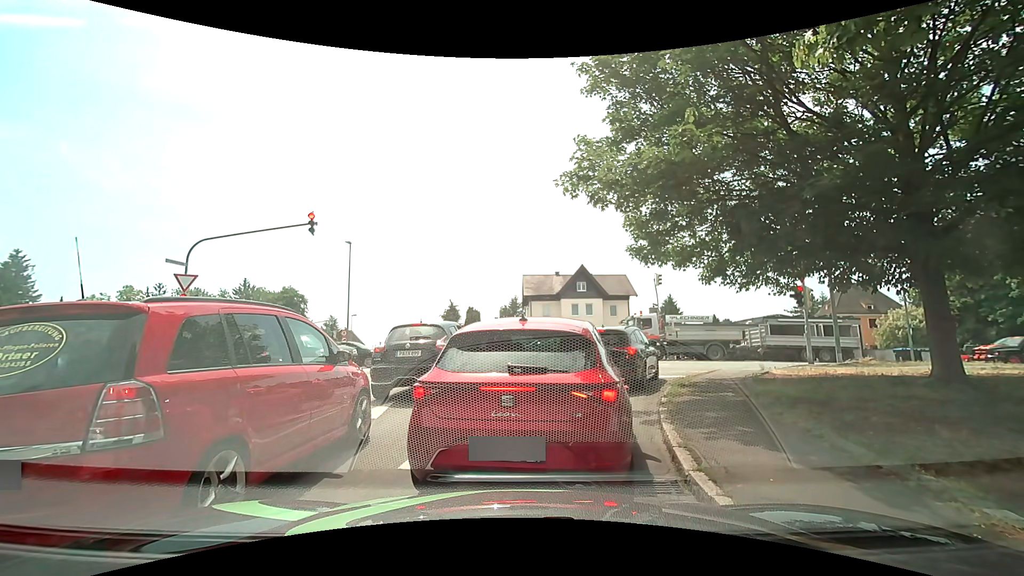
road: residential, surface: asphalt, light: Day
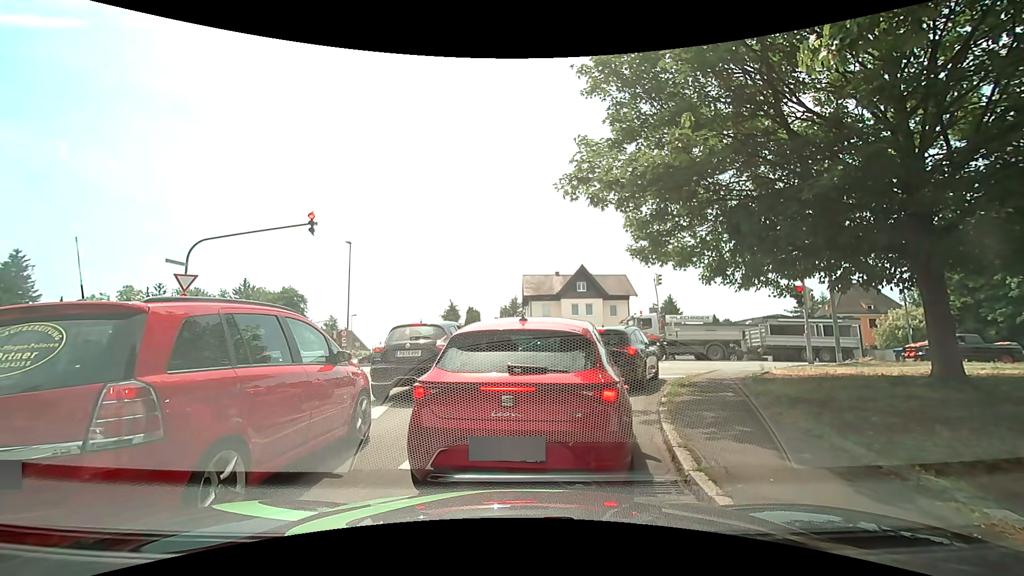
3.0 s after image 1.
(0.0, 0.0) m; 0°
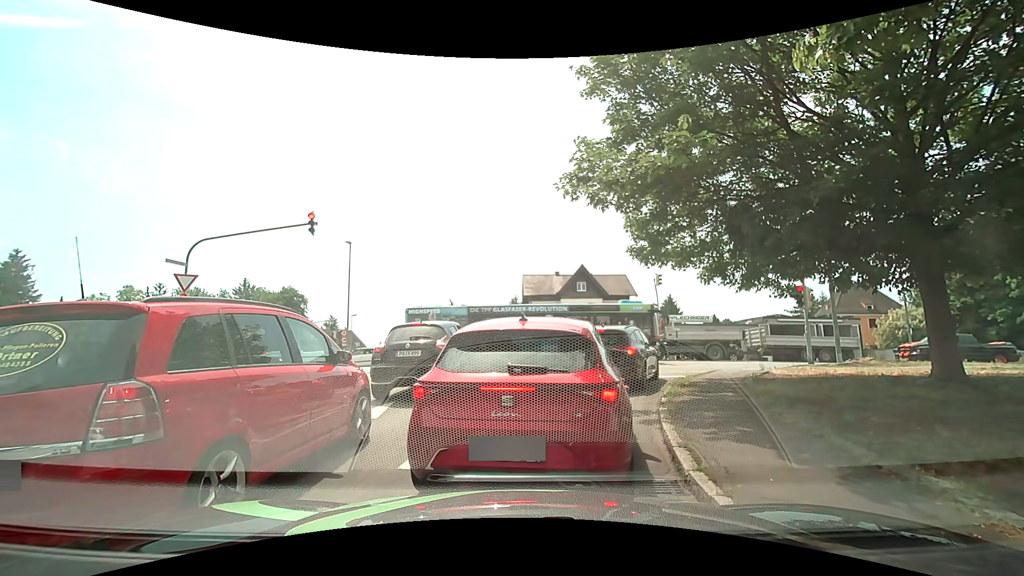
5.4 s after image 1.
(0.0, 0.0) m; 0°
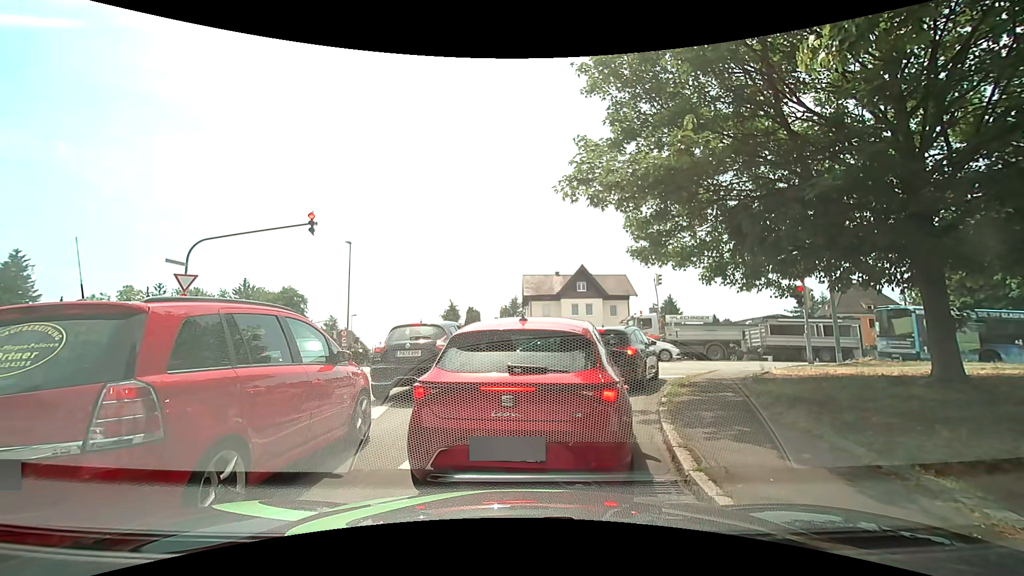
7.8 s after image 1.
(0.0, 0.0) m; 0°
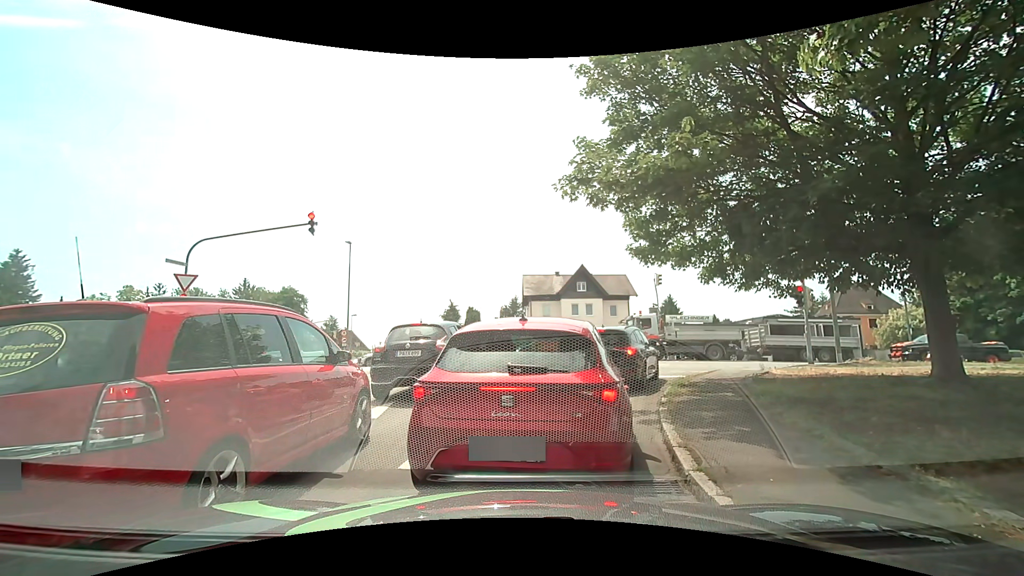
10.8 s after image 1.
(0.0, 0.0) m; 0°
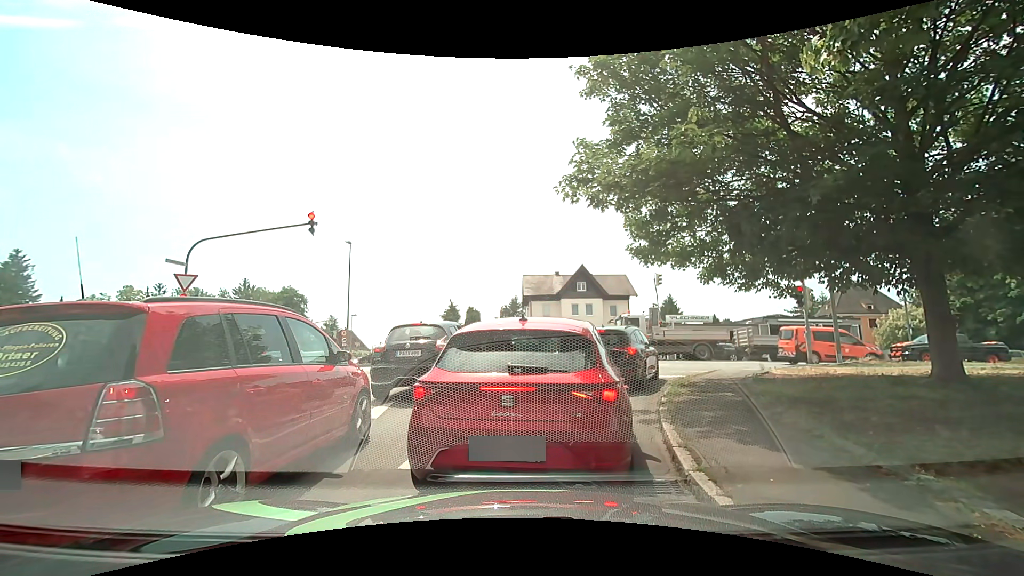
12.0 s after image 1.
(0.0, 0.0) m; 0°
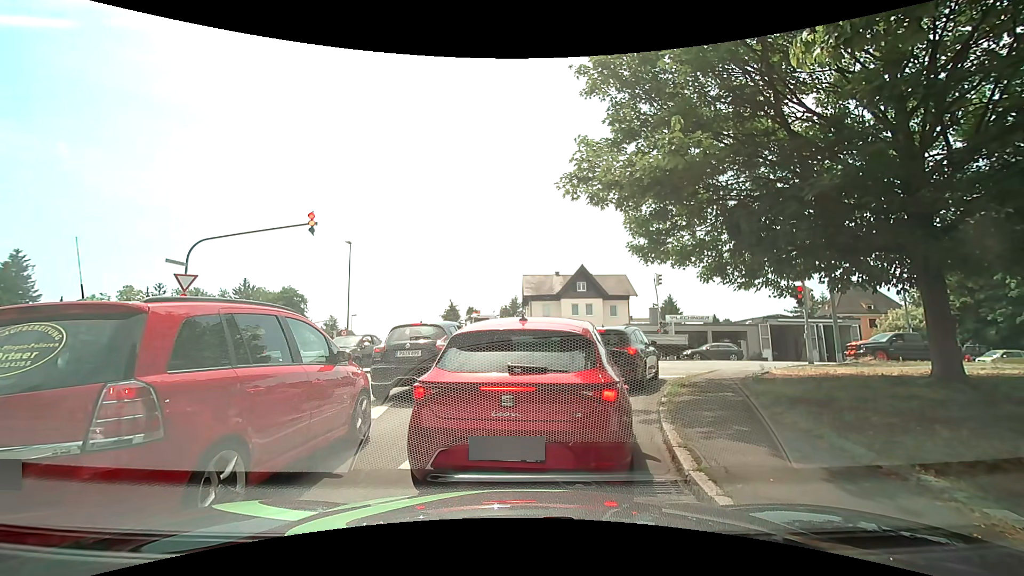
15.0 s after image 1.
(0.0, 0.0) m; 0°
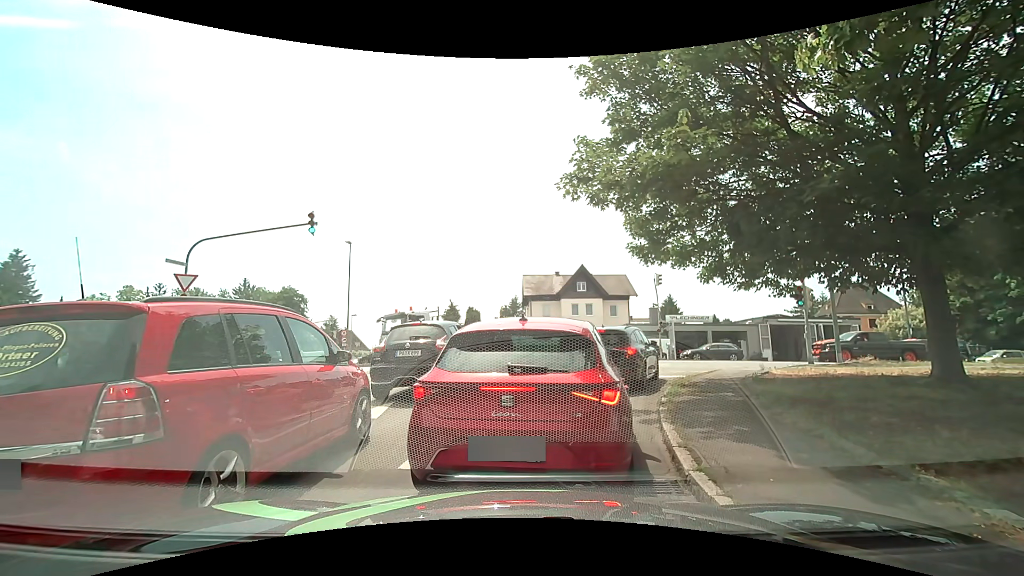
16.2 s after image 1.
(0.0, 0.0) m; 0°
